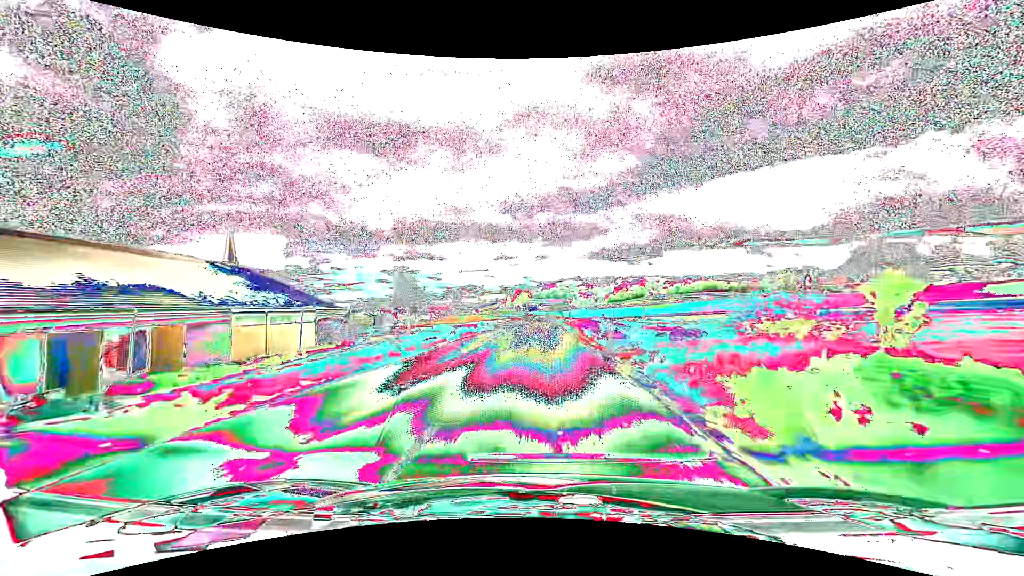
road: secondary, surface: asphalt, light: Day
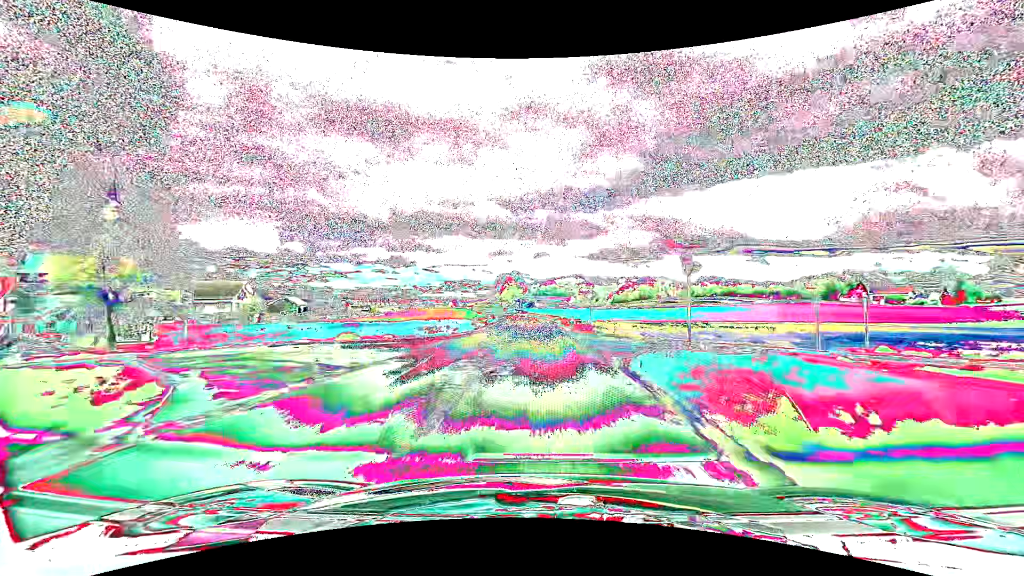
(+0.4, +57.3) m; 0°
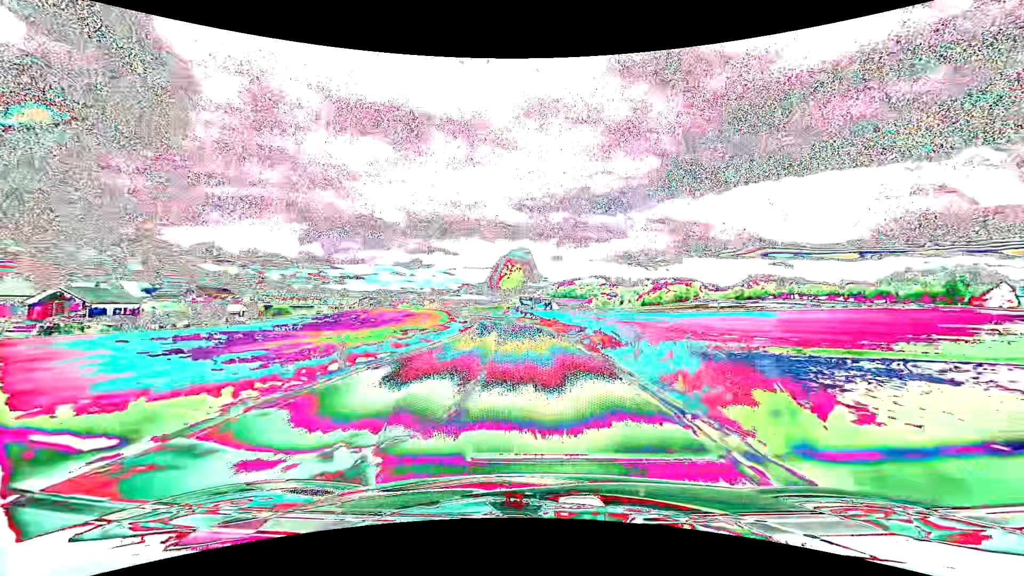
(-0.5, +69.0) m; -2°
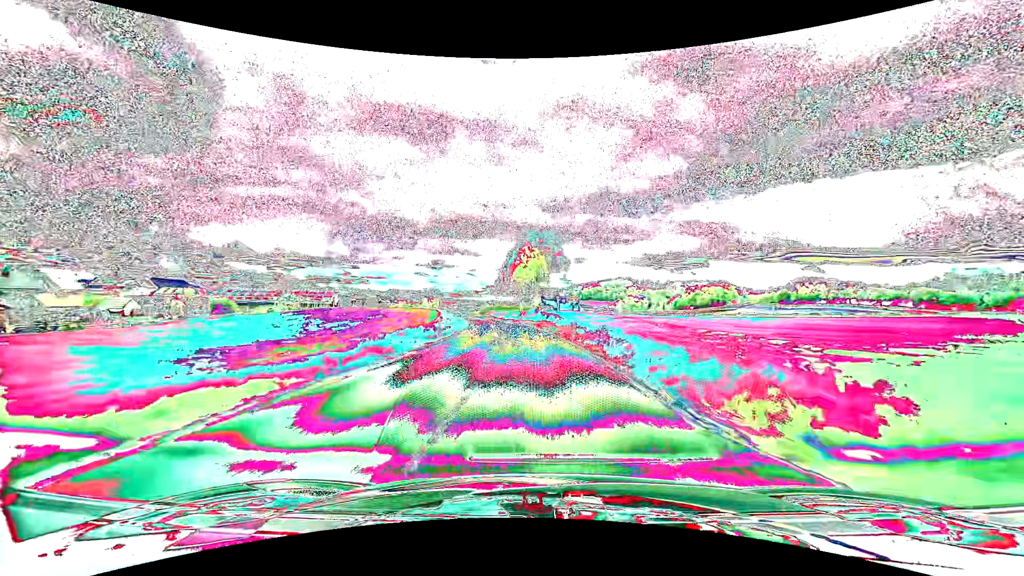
(-0.6, +27.4) m; -3°
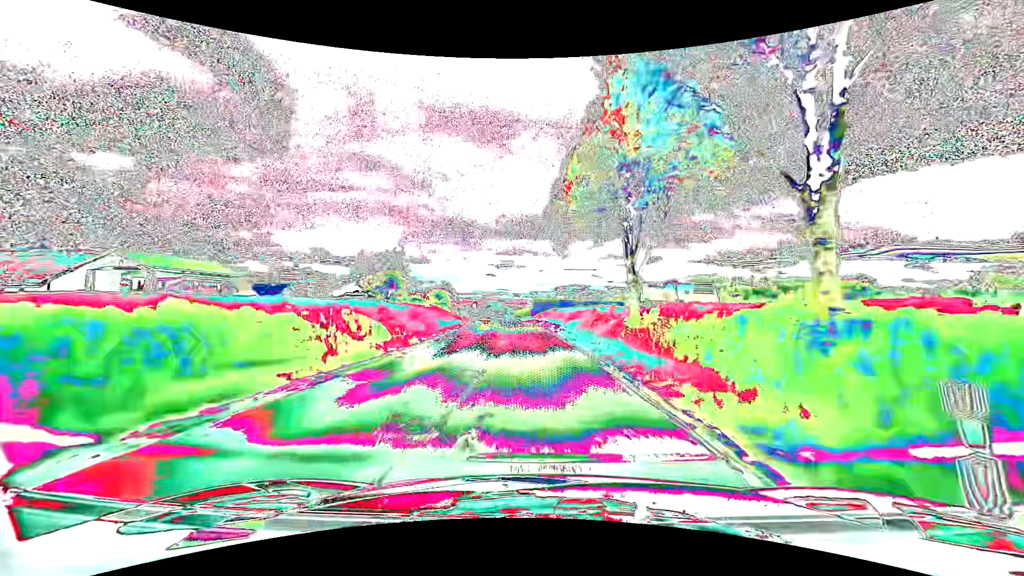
(-4.5, +68.8) m; -8°
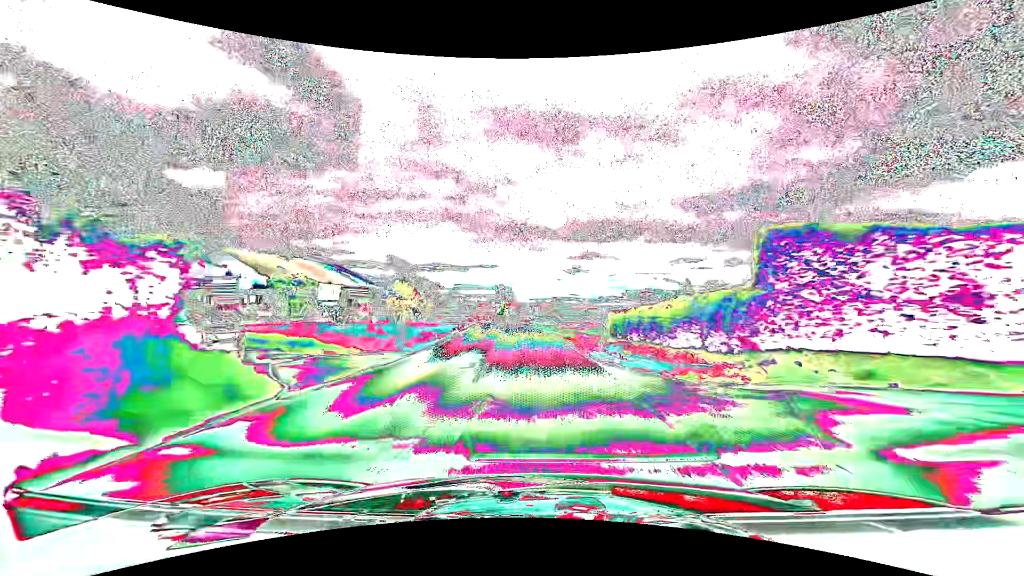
(-4.4, +69.9) m; -8°
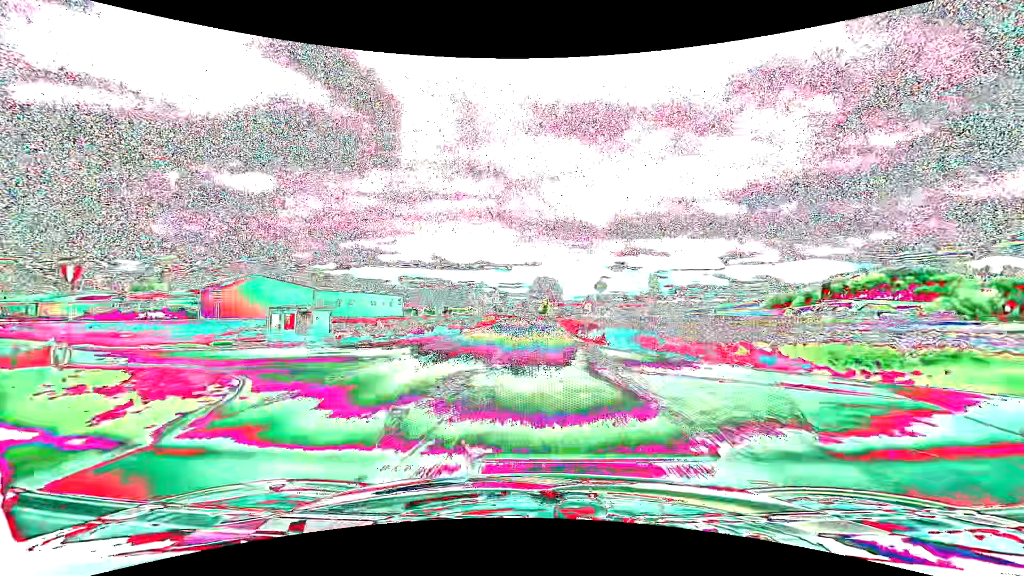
(-3.2, +58.1) m; -5°
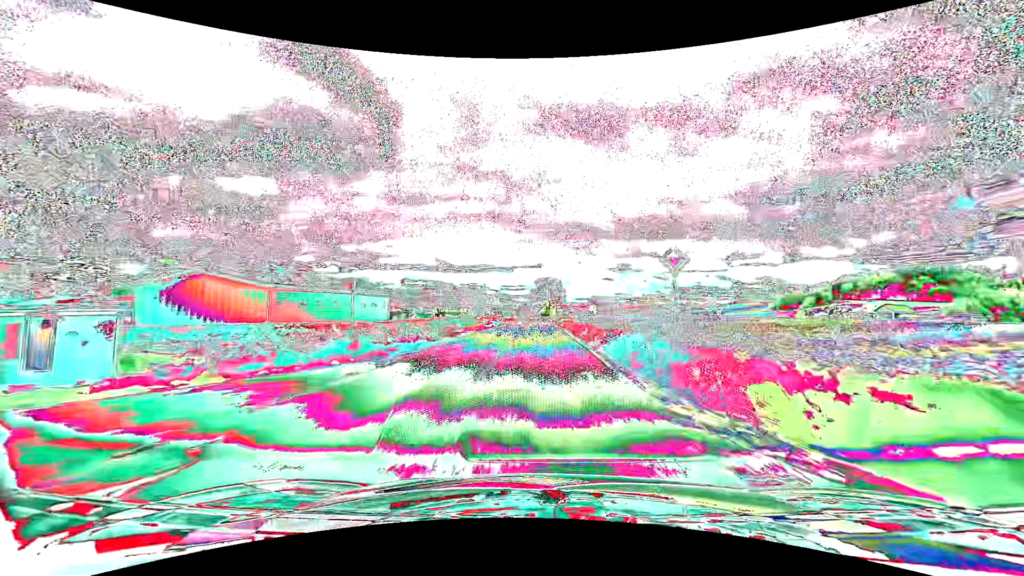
(-0.1, +14.7) m; 0°
(0, +10) (0, +20) (0, +30) (0, +40) (0, +50) (0, +60) (0, +70) (0, +80) (0, +90) (0, +100) m
